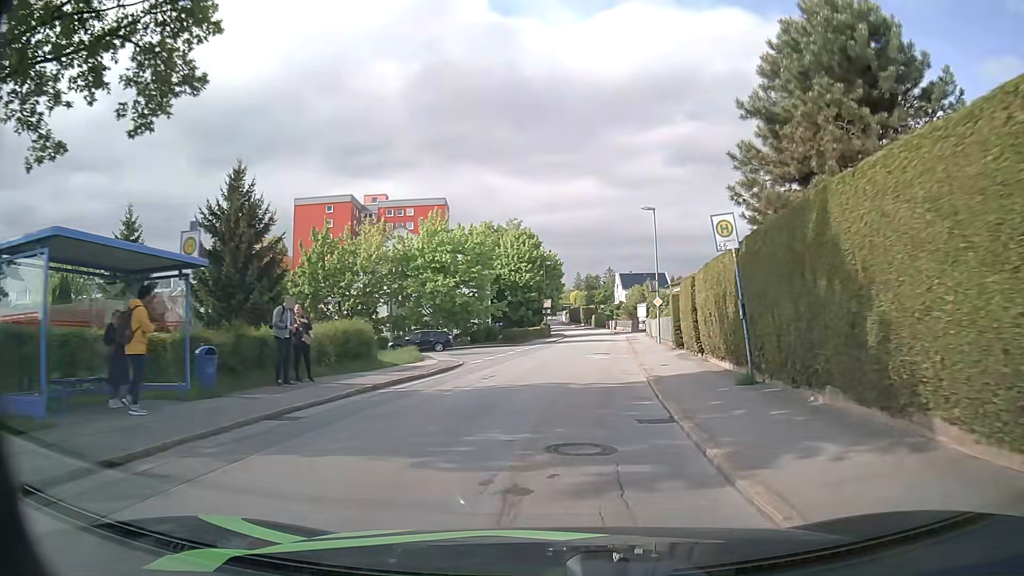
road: residential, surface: asphalt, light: Day
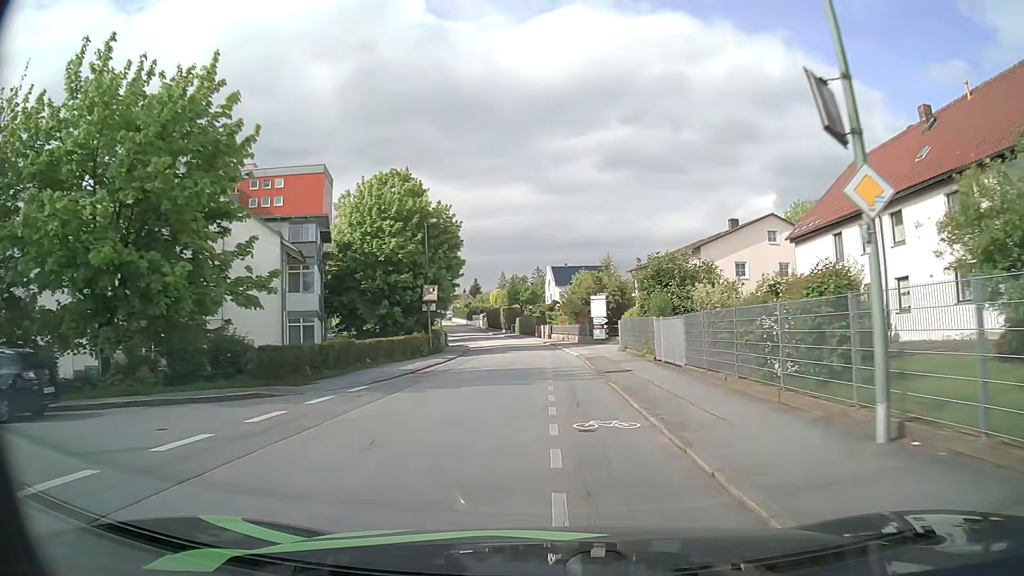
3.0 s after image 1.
(+2.4, +33.7) m; +6°
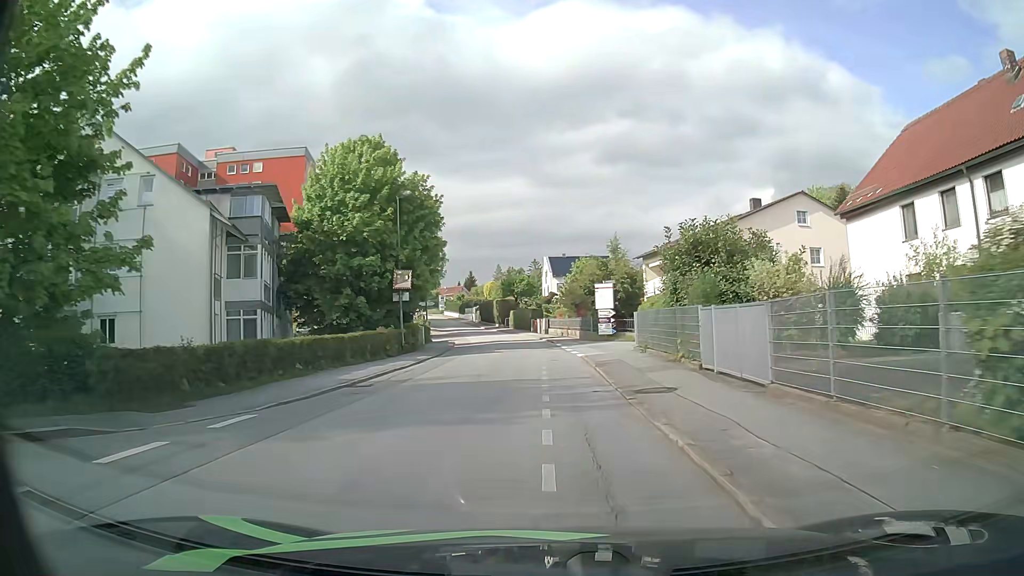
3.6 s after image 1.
(+0.1, +7.1) m; +1°
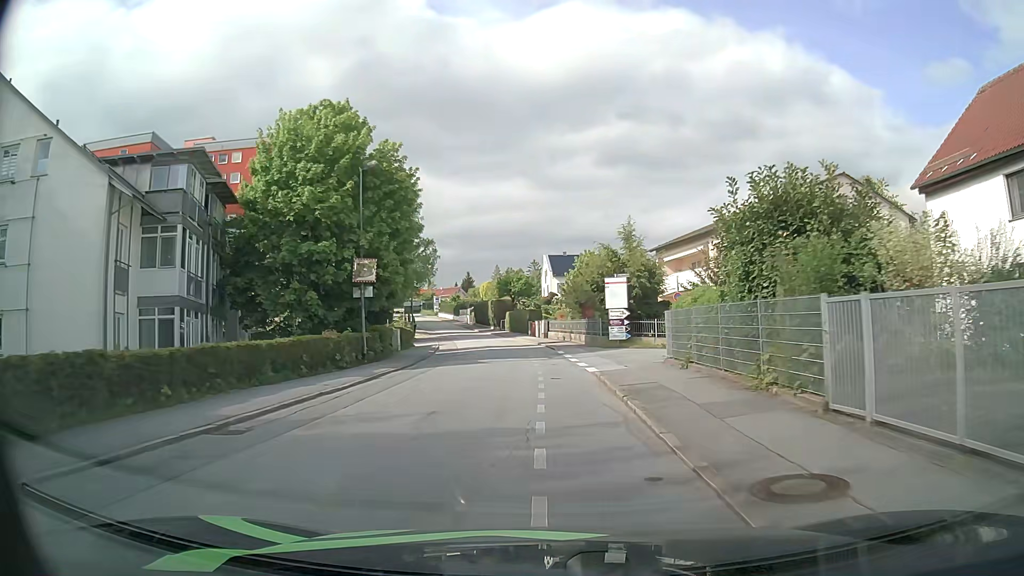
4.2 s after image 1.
(0.0, +7.1) m; 0°
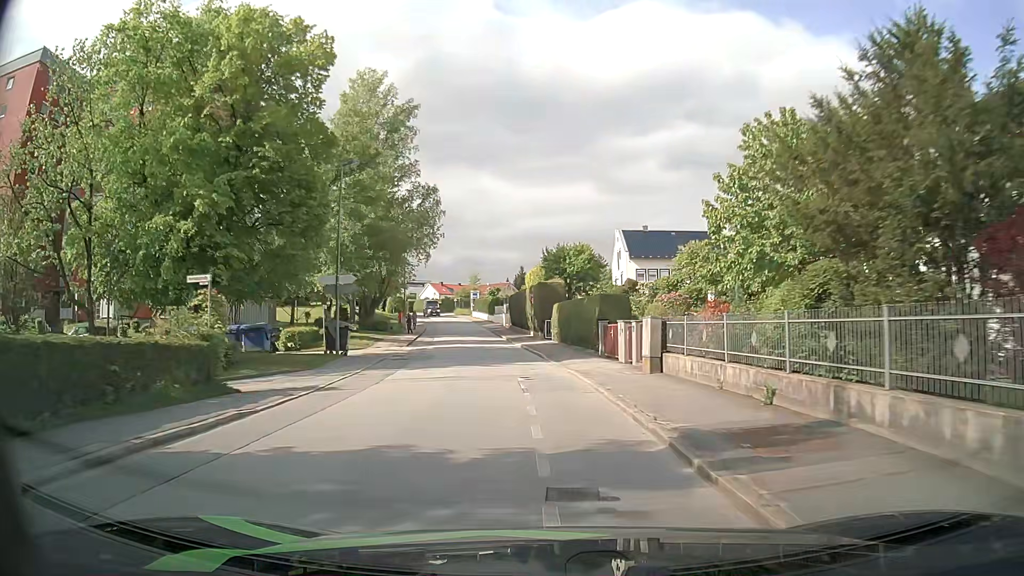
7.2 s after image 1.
(-1.1, +34.1) m; -5°
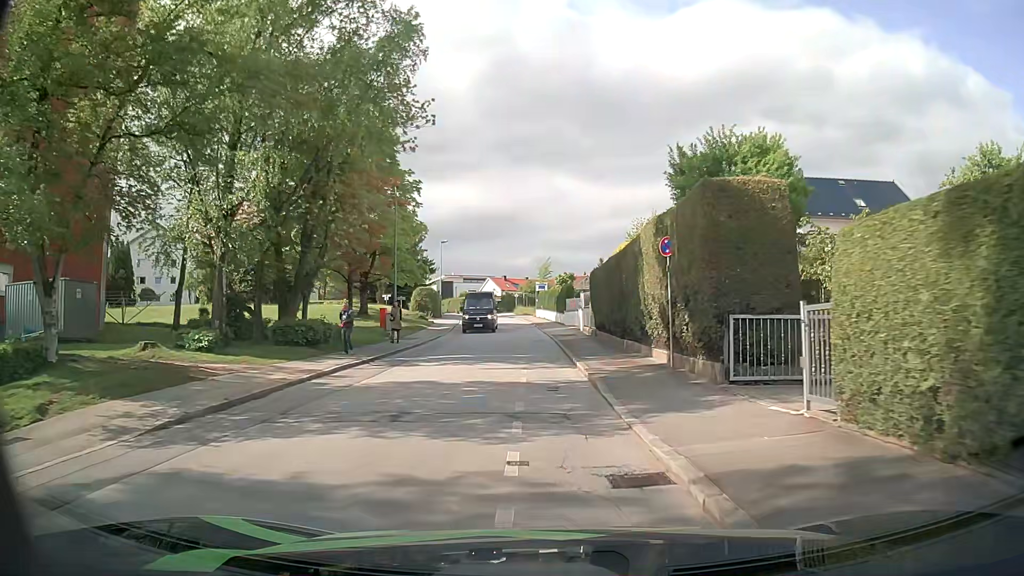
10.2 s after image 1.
(-1.6, +29.9) m; -6°
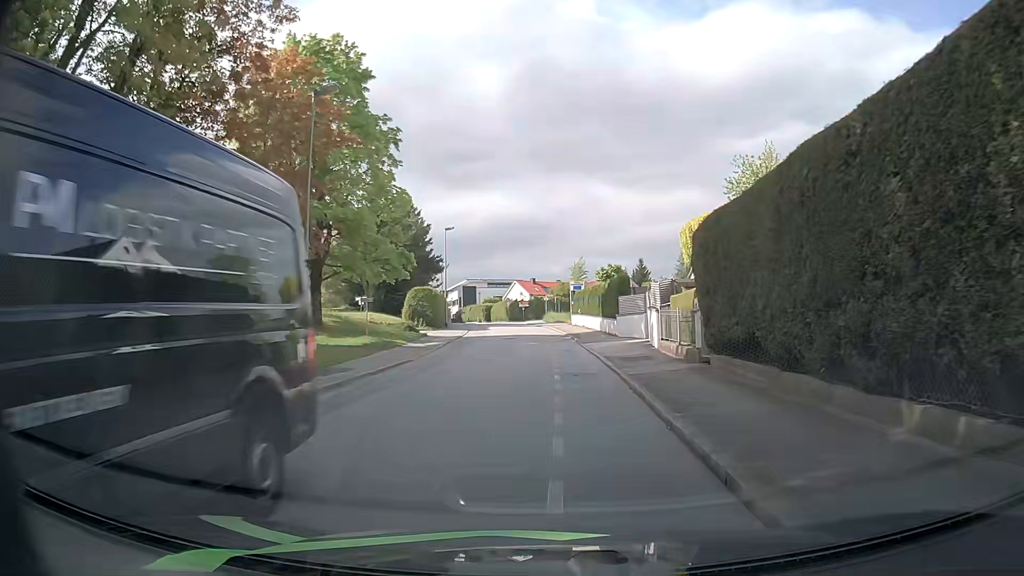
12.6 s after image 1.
(-0.5, +16.7) m; -3°
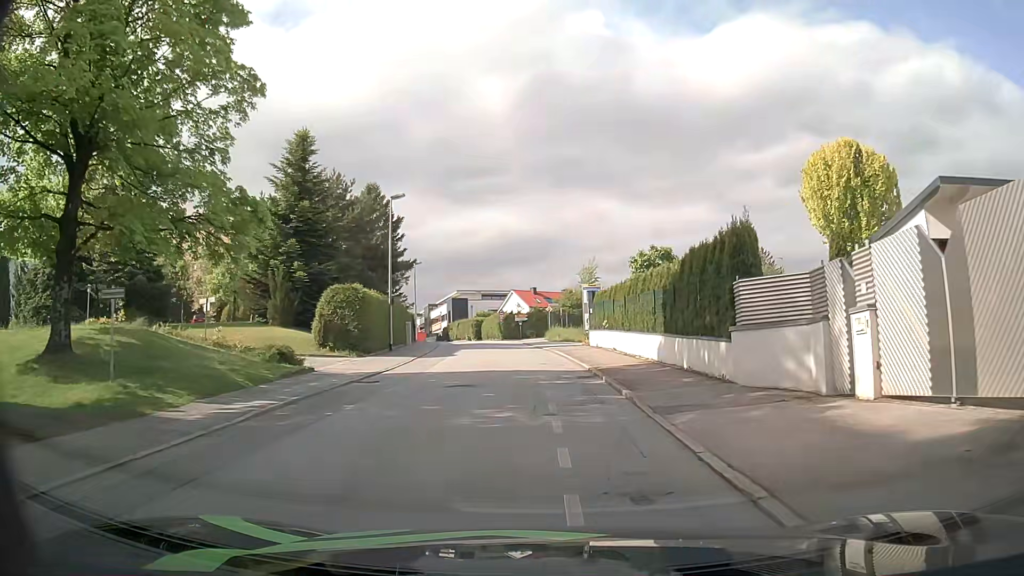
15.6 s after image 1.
(-0.1, +20.6) m; 0°
(0, +10) (0, +20) (-1, +30) (-2, +40) (-3, +50) (-3, +60) (+2, +68) (+11, +72) (+20, +77) (+28, +83) m
